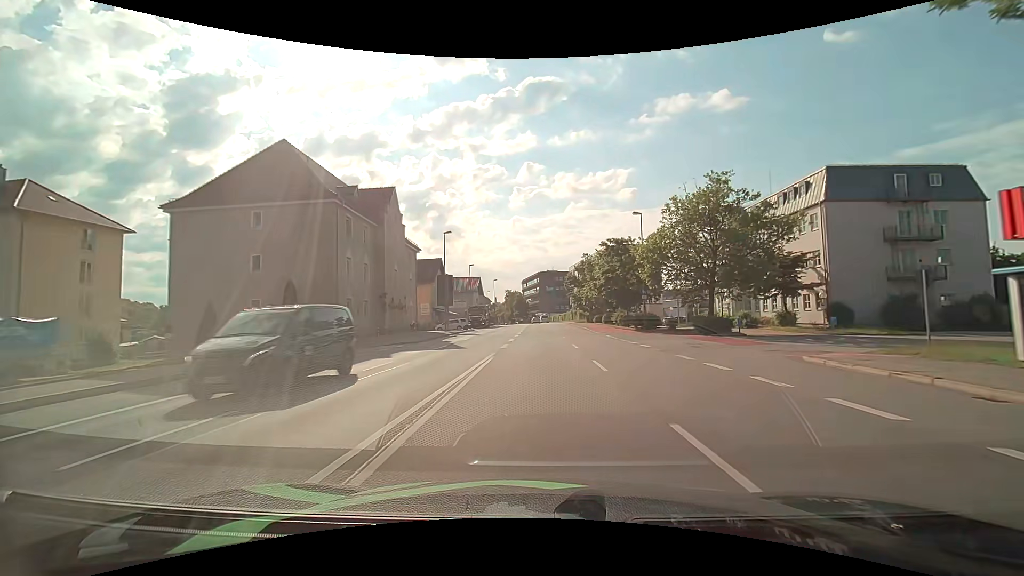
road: primary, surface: asphalt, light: Day
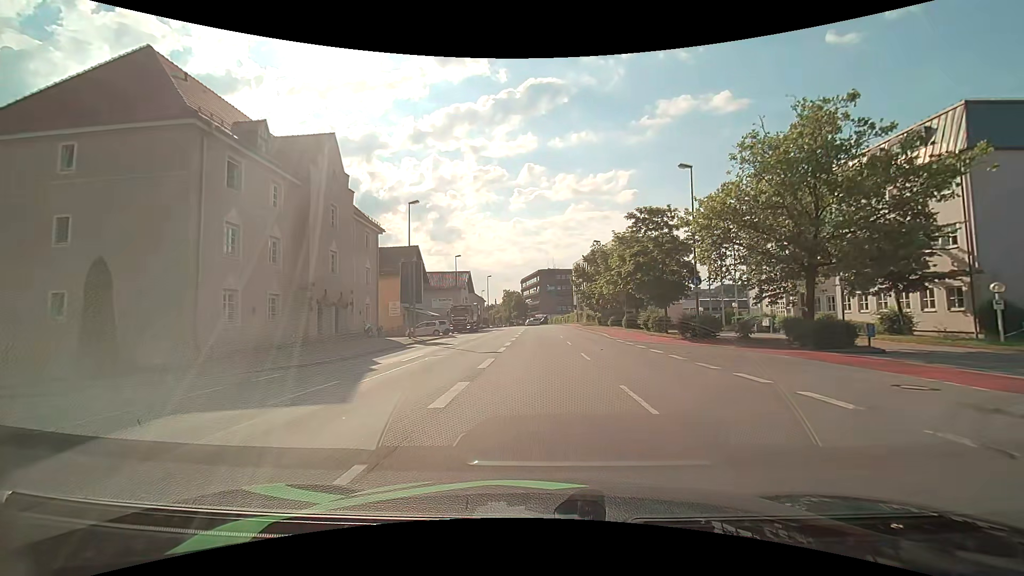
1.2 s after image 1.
(0.0, +14.3) m; 0°
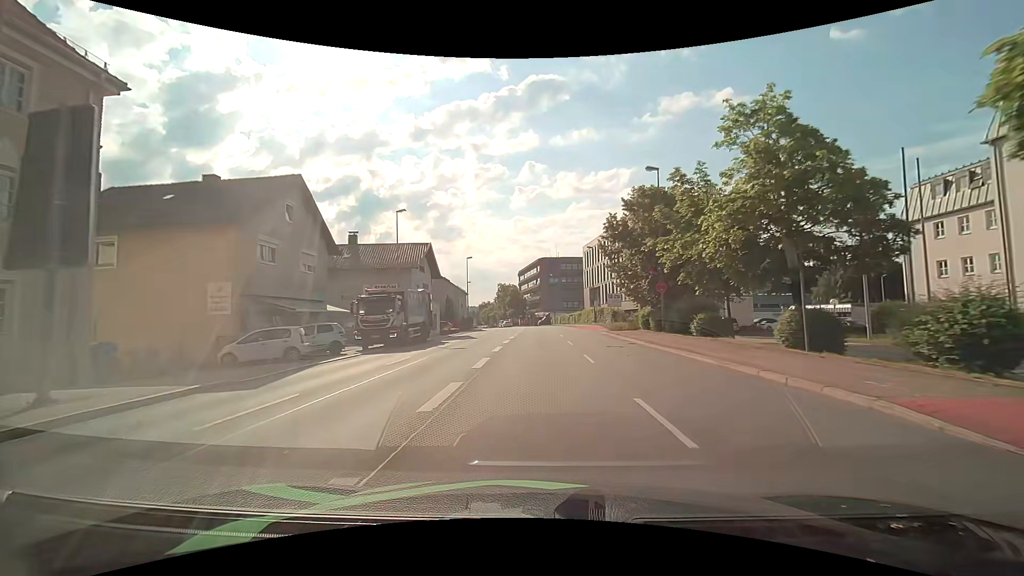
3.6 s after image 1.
(+0.2, +29.0) m; 0°
(0, +10) (0, +20) (0, +30) (0, +40) (0, +50) (0, +60) (-1, +70) (-2, +80) (-3, +90) (-4, +100) m
